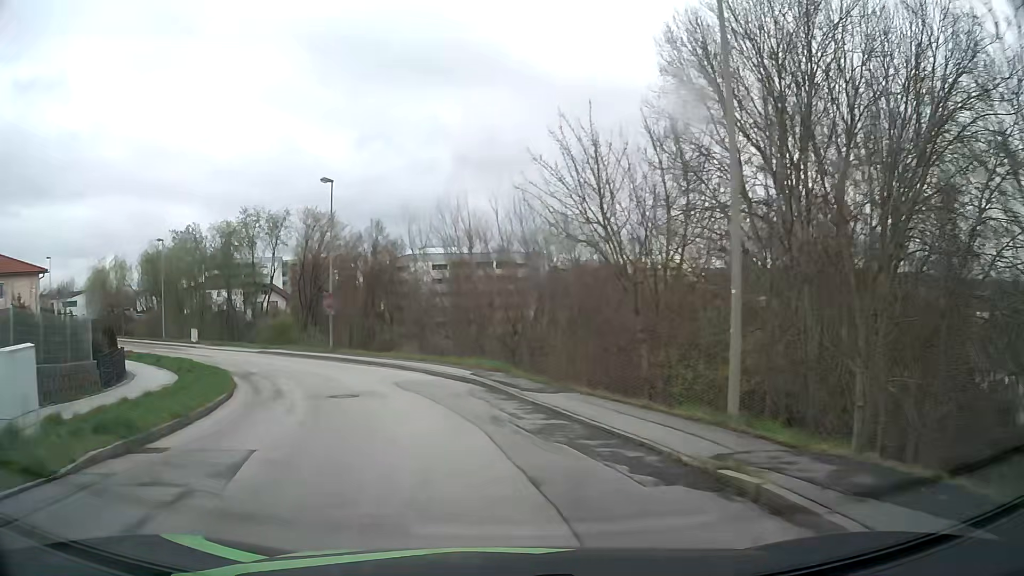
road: residential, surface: asphalt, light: Day
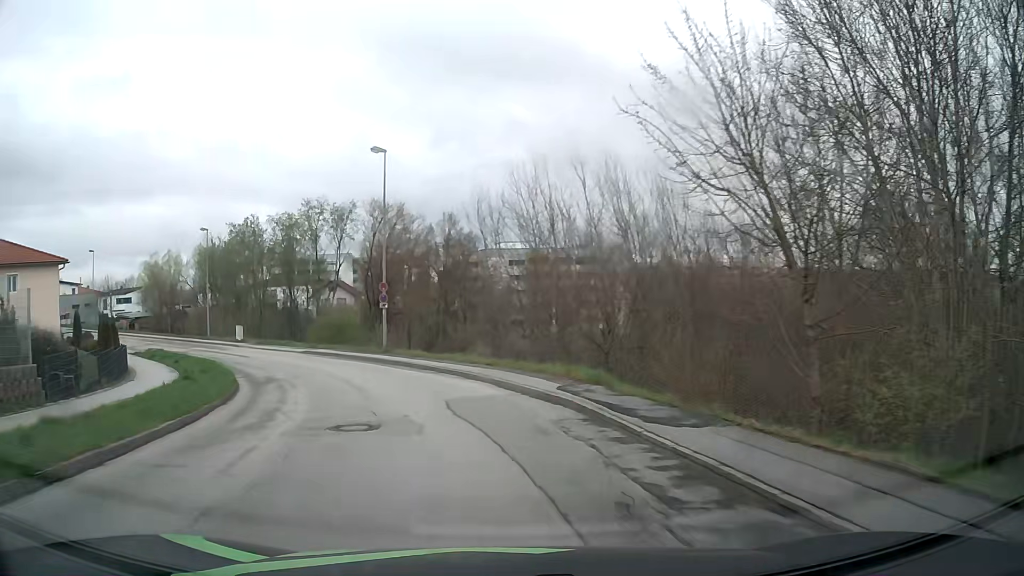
(-0.3, +6.4) m; -6°
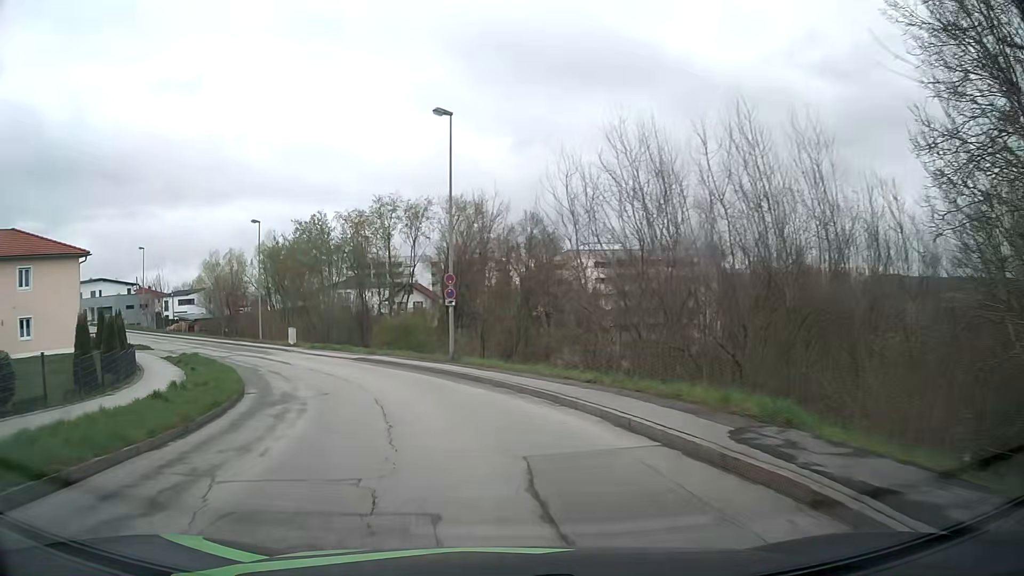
(-0.4, +6.4) m; -7°
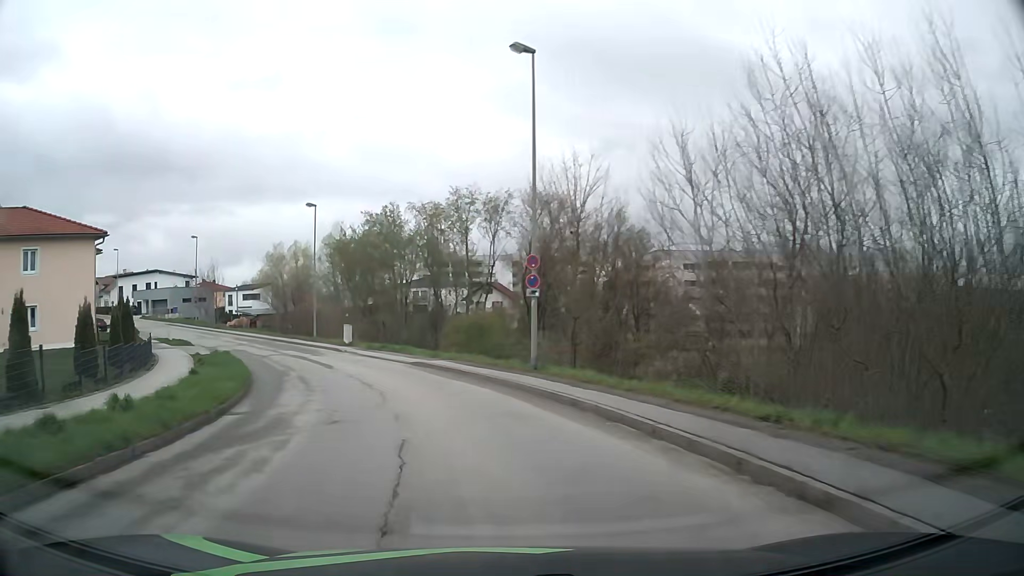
(-0.4, +6.4) m; -7°
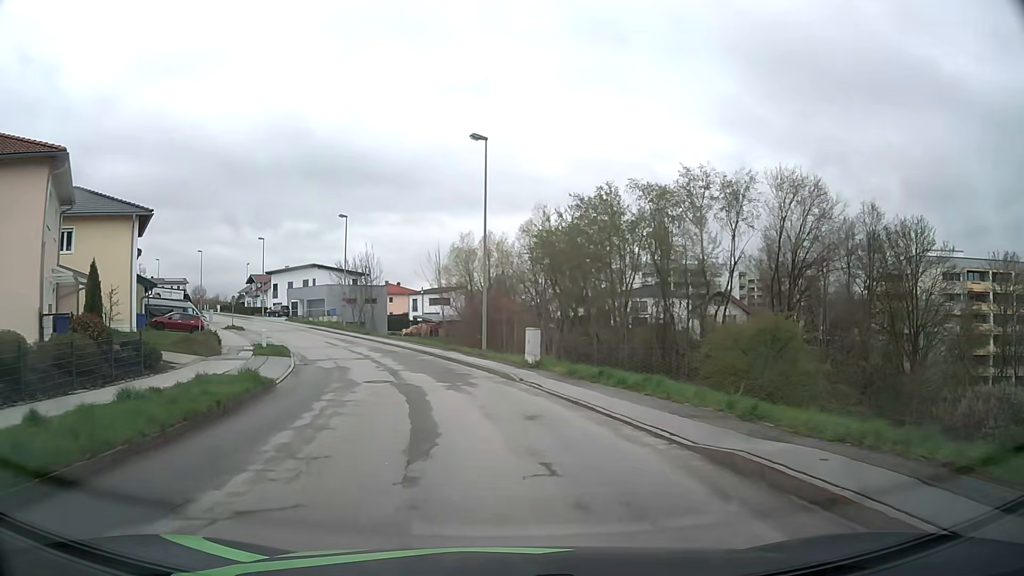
(-3.1, +19.0) m; -18°
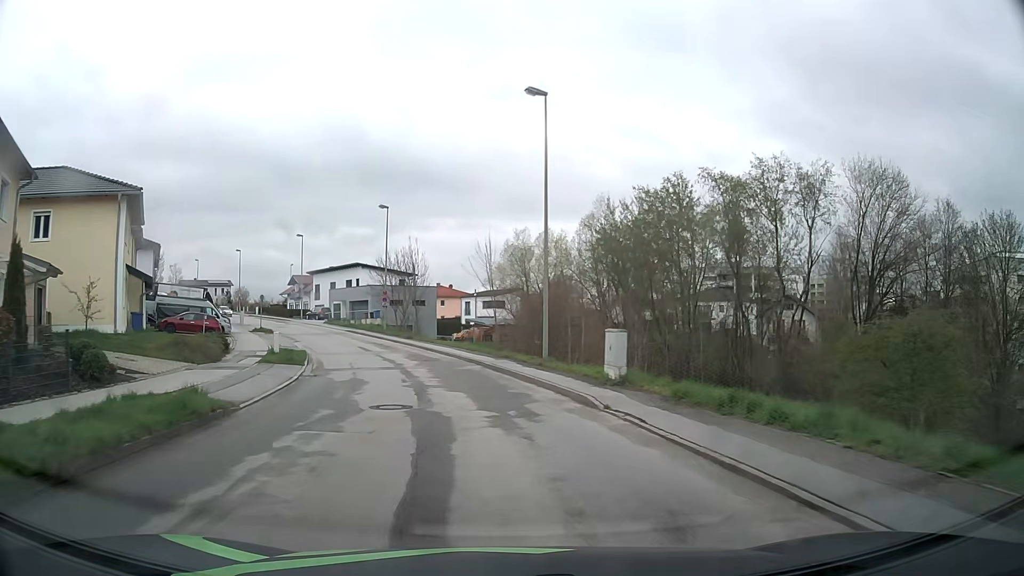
(-0.3, +6.4) m; -5°
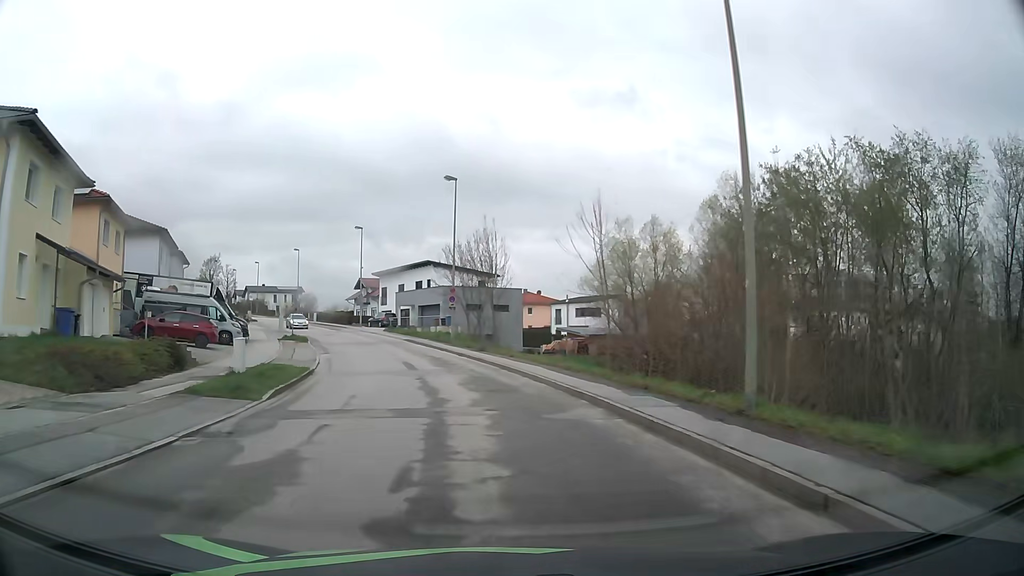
(-0.9, +12.9) m; -8°
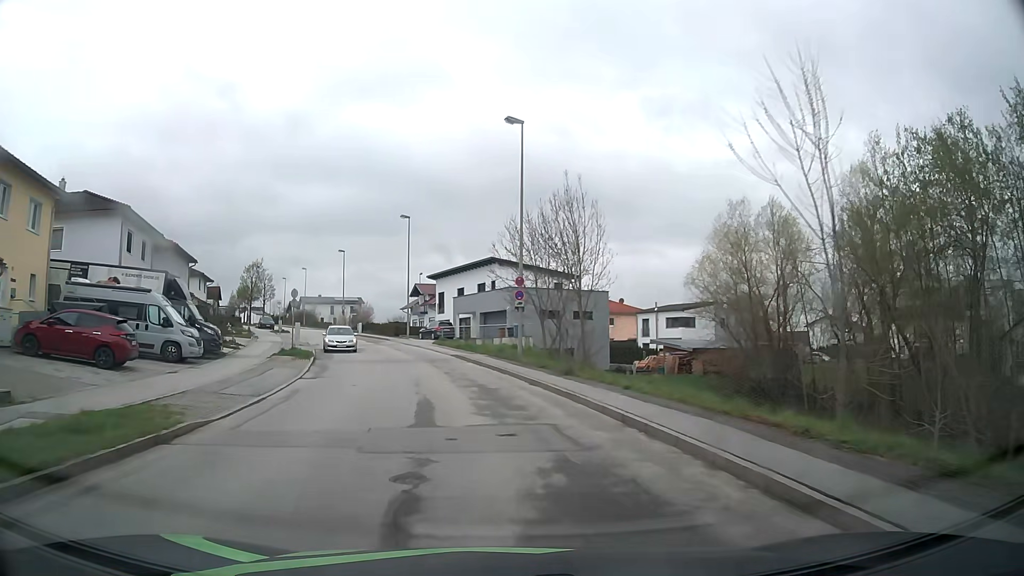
(-0.7, +13.3) m; -6°
